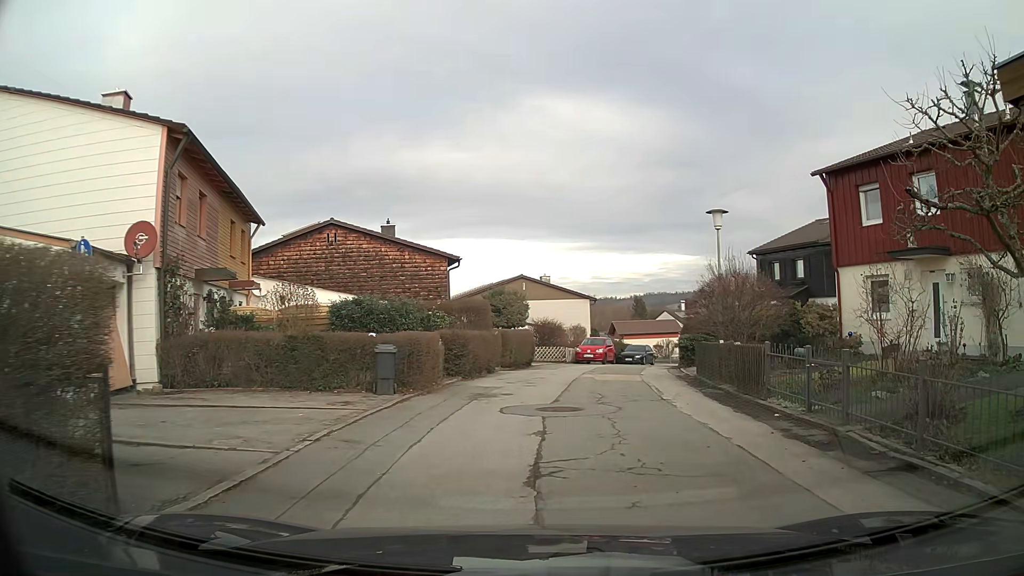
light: Day
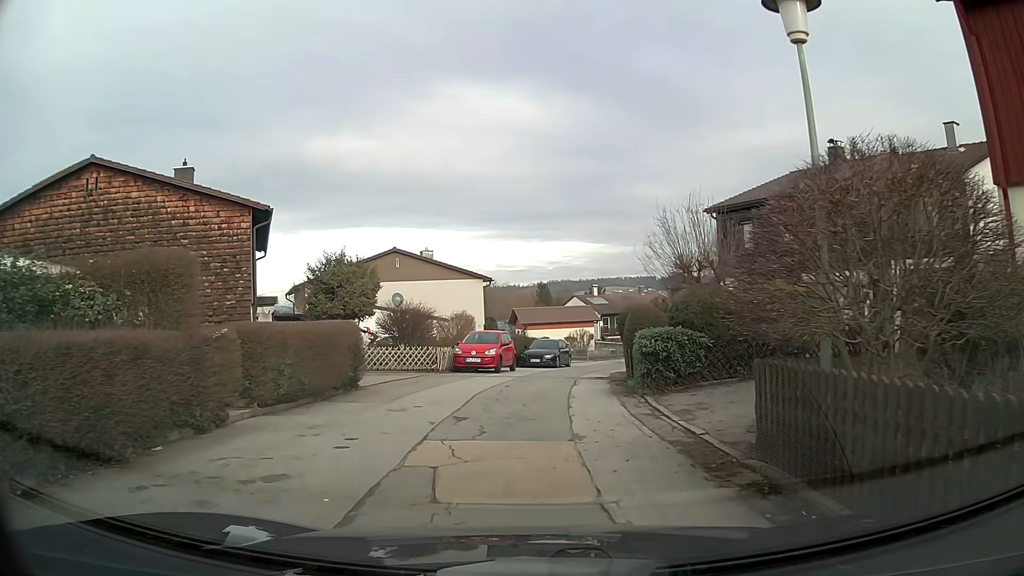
(+1.2, +12.7) m; +7°
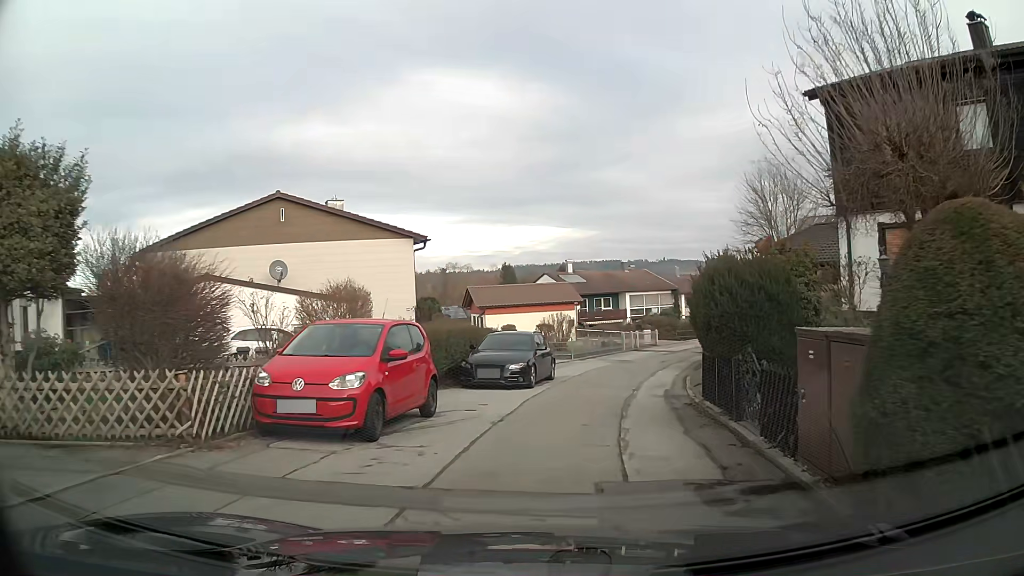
(+0.2, +15.2) m; +3°
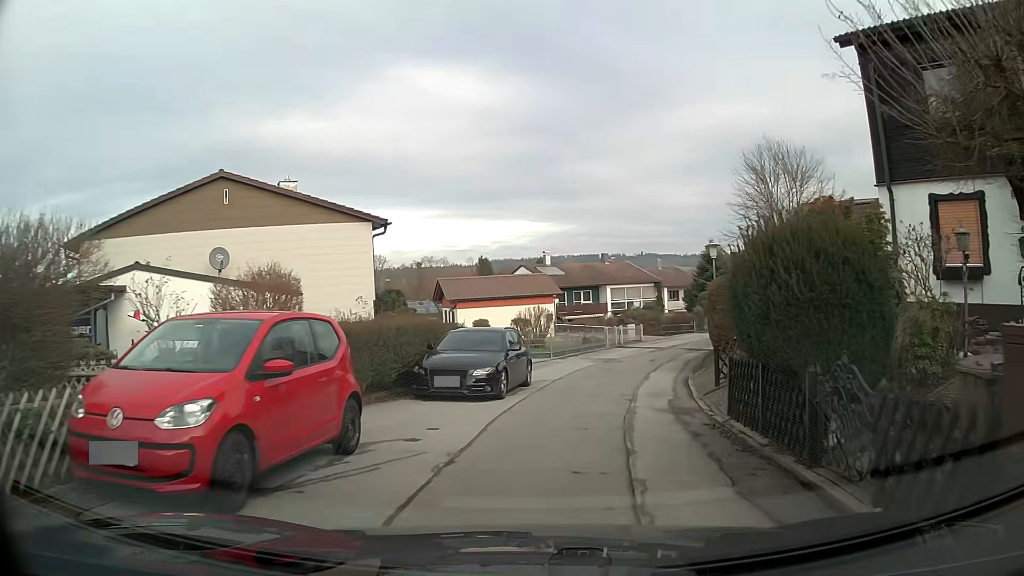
(+0.1, +3.3) m; +2°
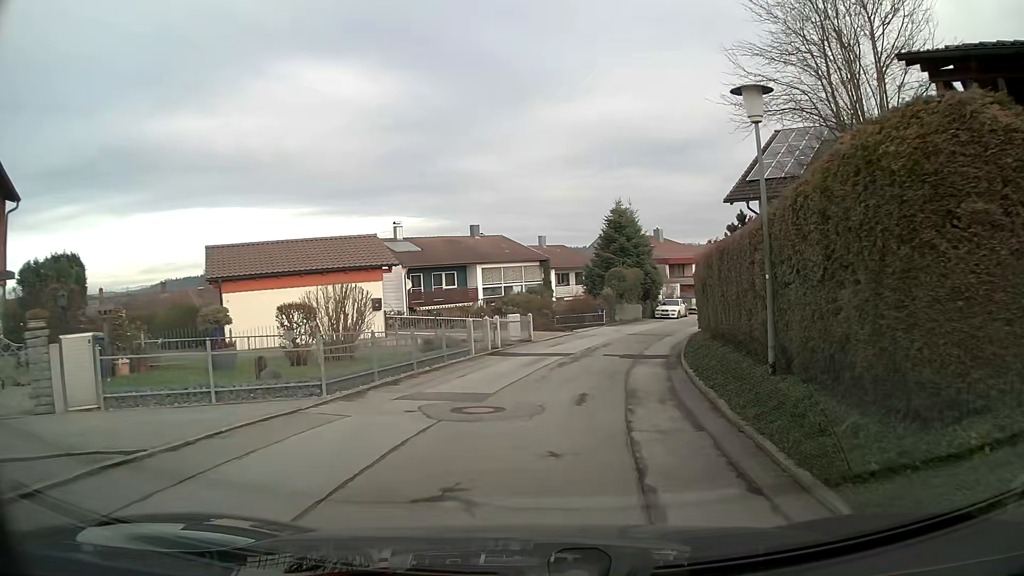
(+1.8, +17.1) m; +10°
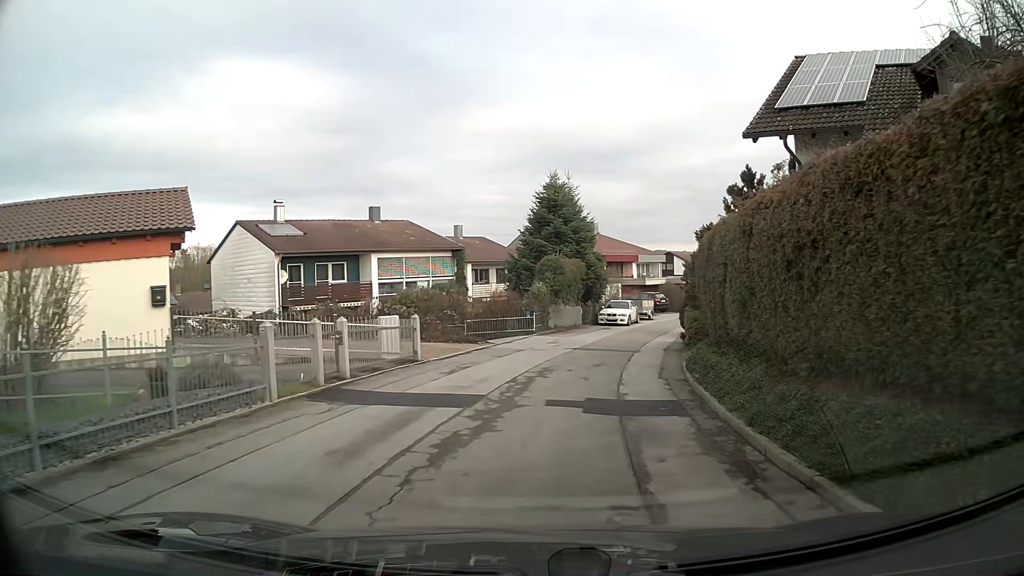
(+0.6, +10.9) m; +7°
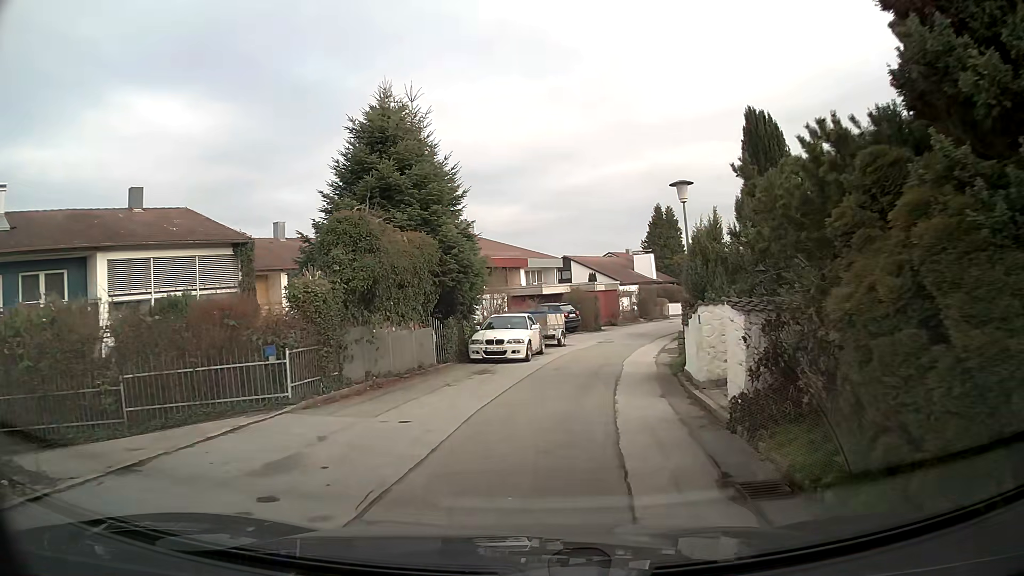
(+1.6, +17.5) m; +9°
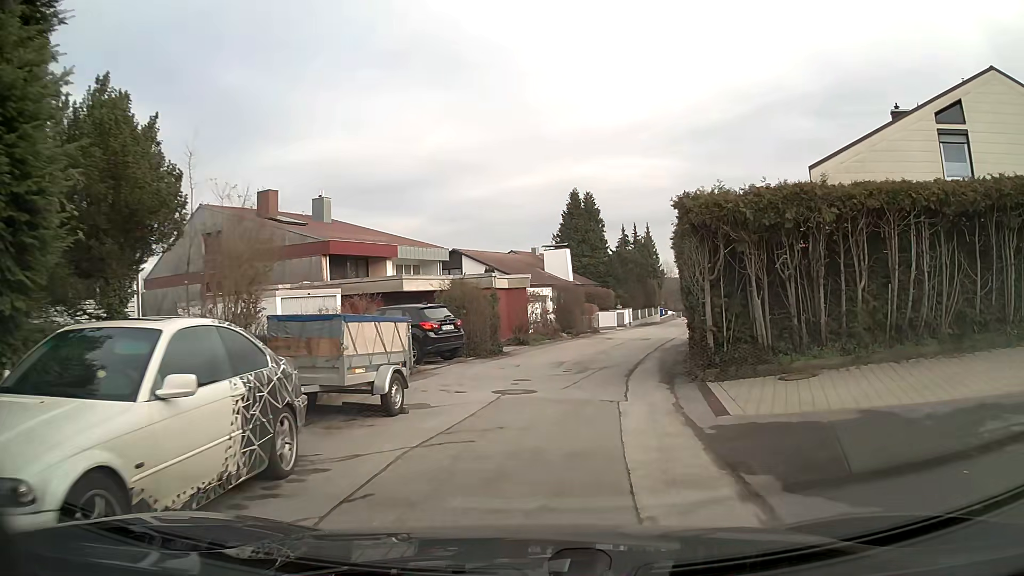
(+1.3, +16.4) m; +9°
